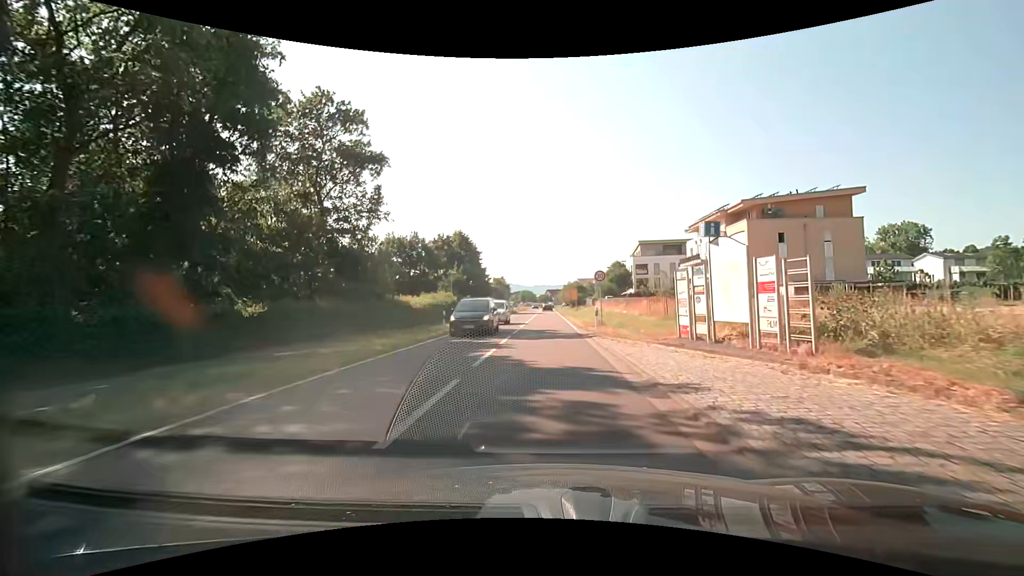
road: secondary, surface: asphalt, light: Day
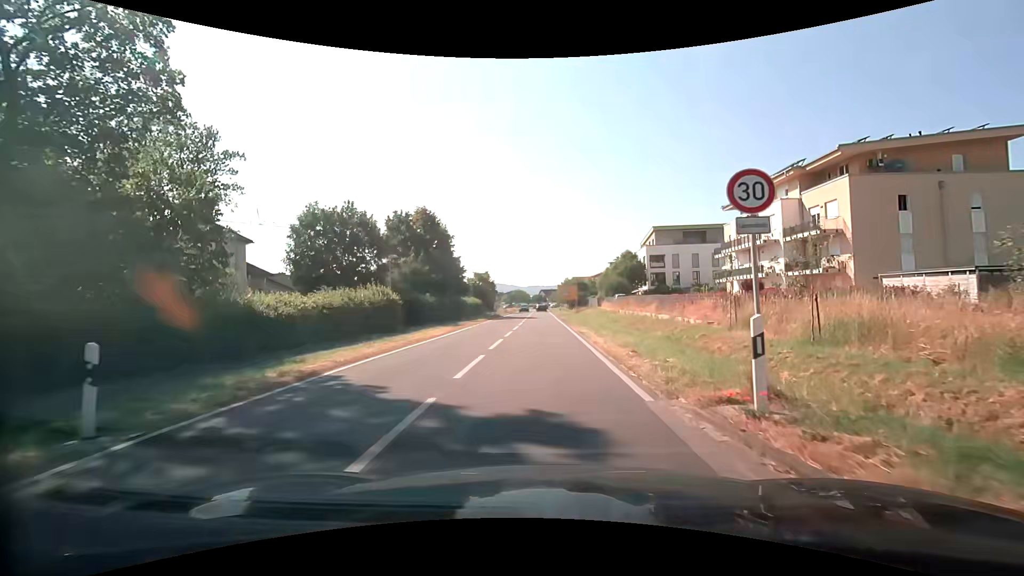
(+0.1, +19.4) m; +1°
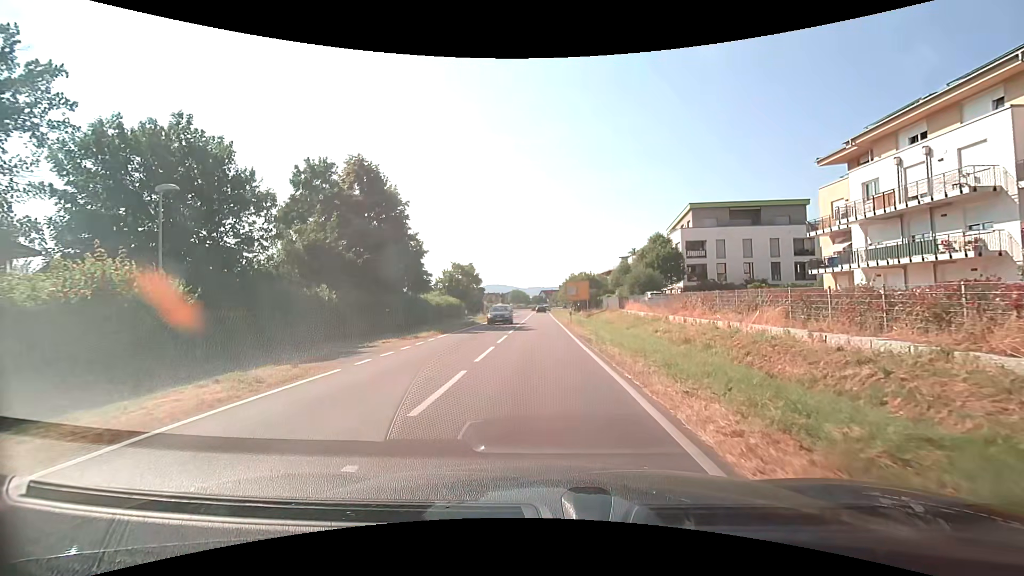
(-0.1, +20.8) m; 0°
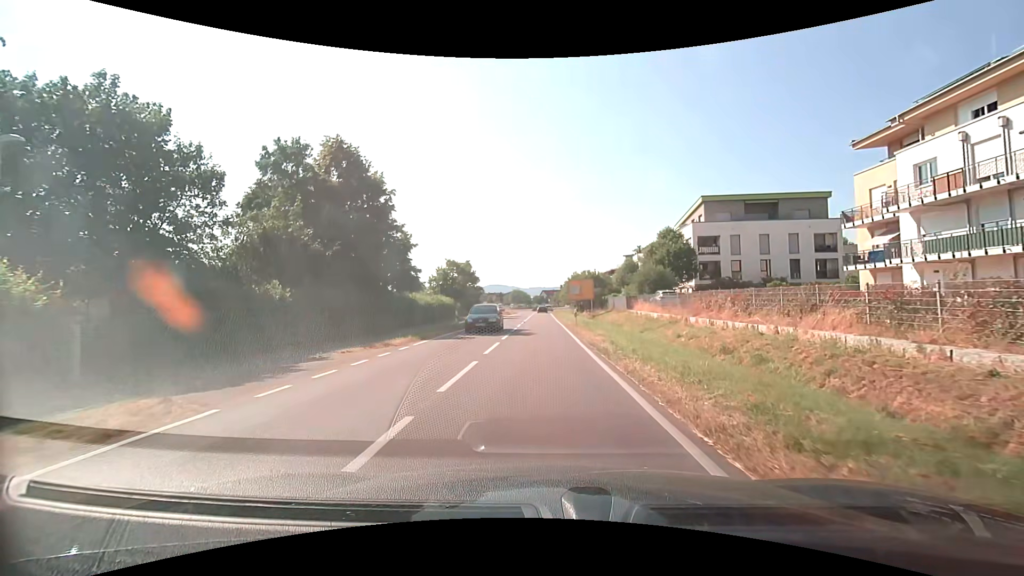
(0.0, +4.3) m; 0°
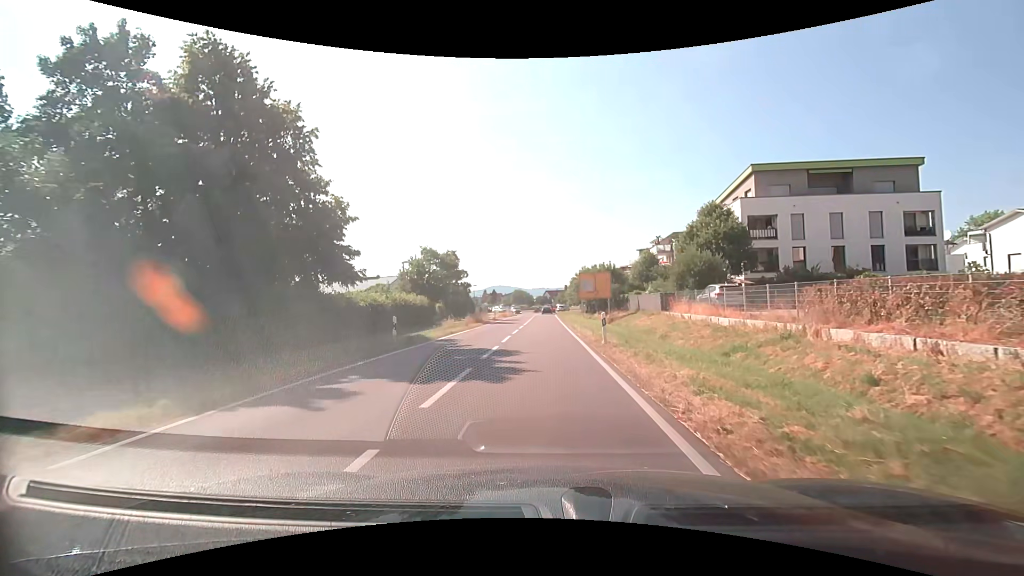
(0.0, +13.4) m; -1°
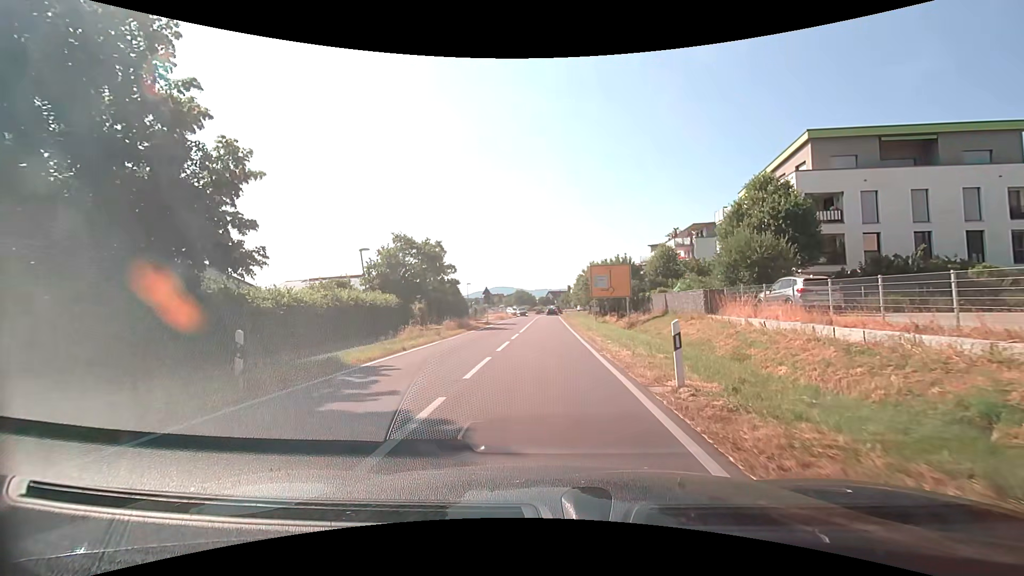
(0.0, +9.3) m; 0°
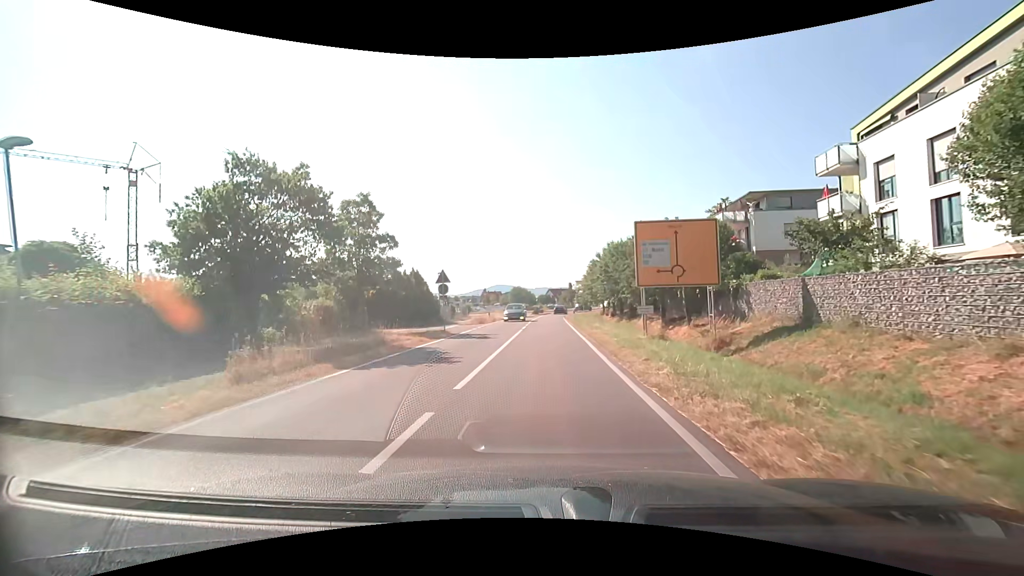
(+0.1, +19.2) m; 0°
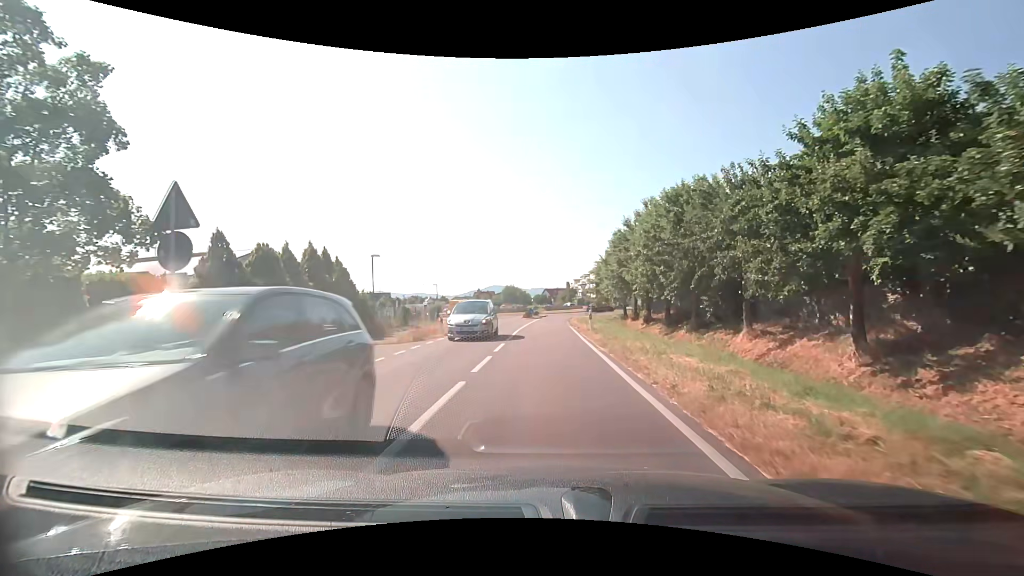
(0.0, +19.0) m; 0°
(0, +10) (0, +20) (0, +30) (0, +40) (+1, +50) (+2, +60) (+5, +69) (+11, +77) (+12, +87) (+6, +95) m
